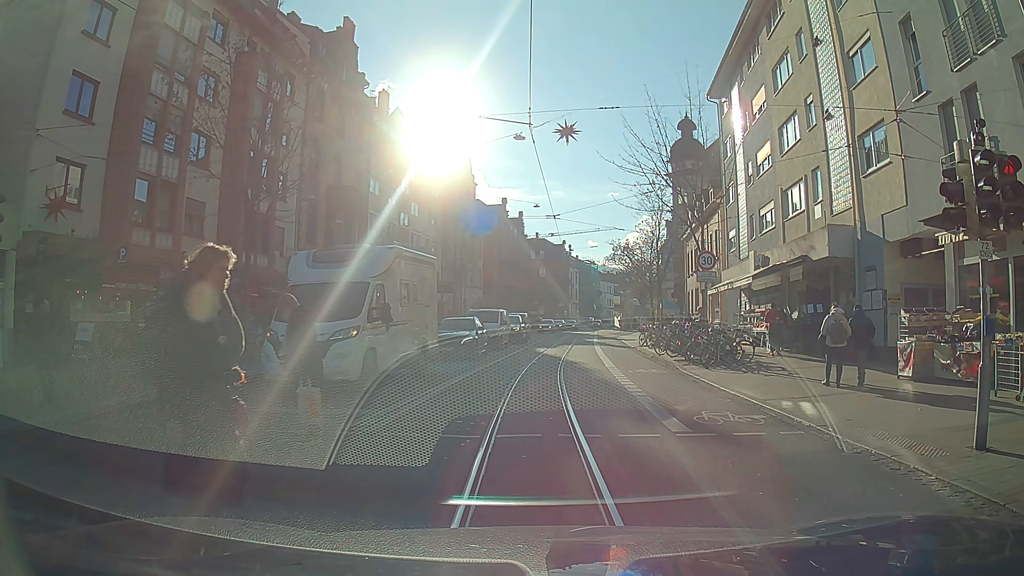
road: primary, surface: asphalt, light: Day
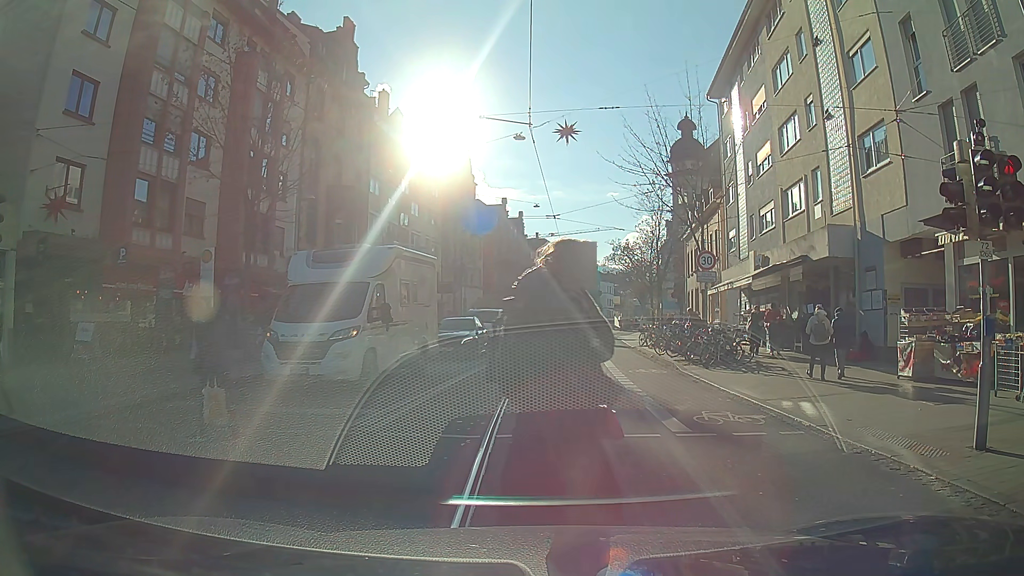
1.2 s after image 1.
(0.0, 0.0) m; 0°
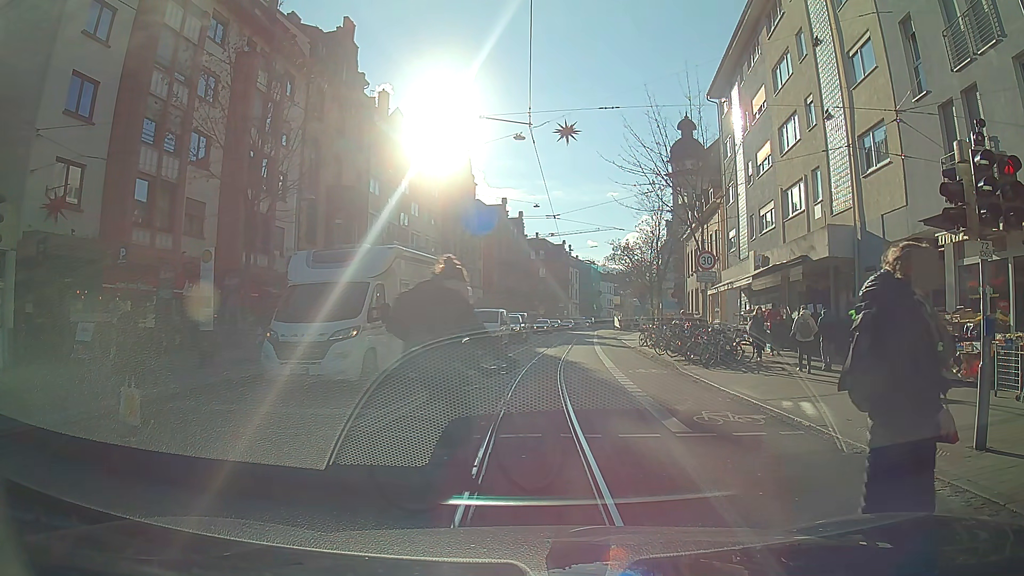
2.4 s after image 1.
(0.0, 0.0) m; 0°
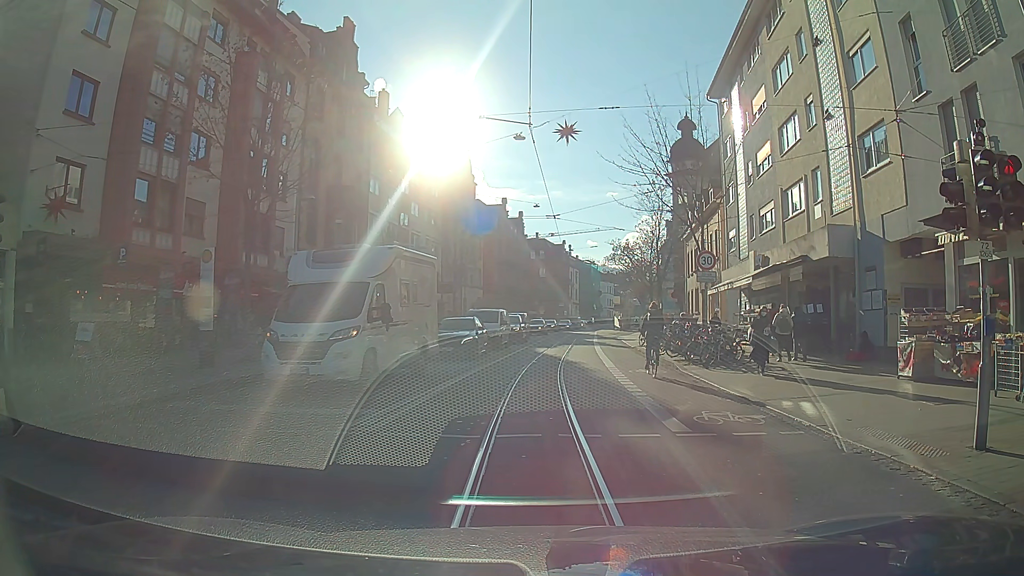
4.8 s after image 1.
(0.0, 0.0) m; 0°
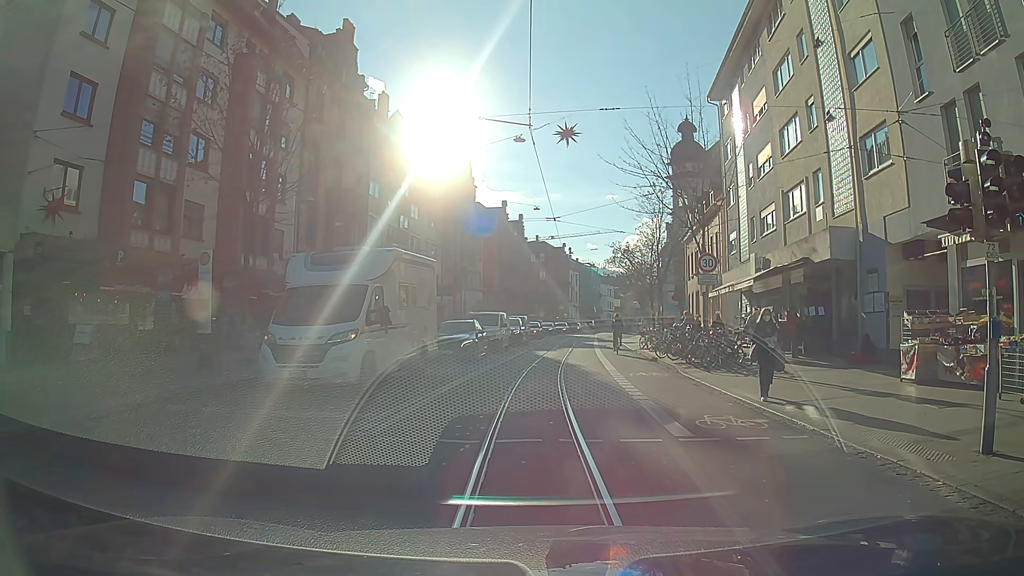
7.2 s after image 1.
(0.0, +0.1) m; 0°
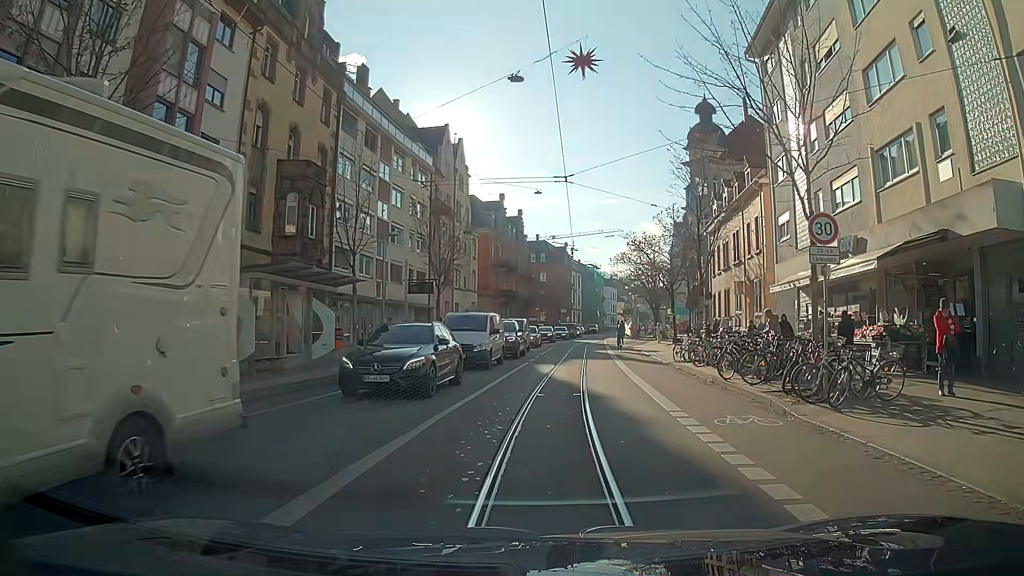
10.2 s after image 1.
(+0.1, +8.6) m; +1°
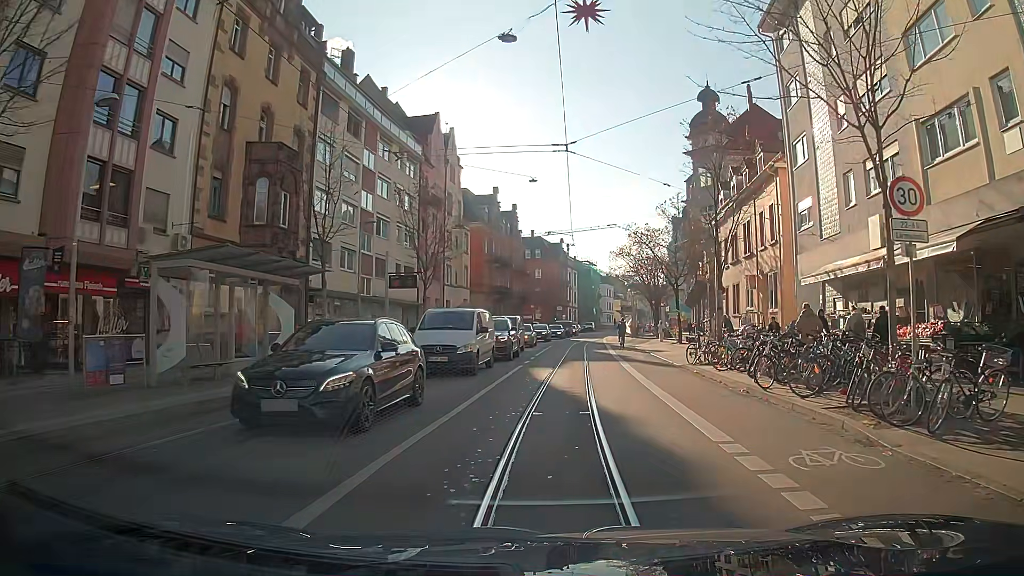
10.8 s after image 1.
(0.0, +3.3) m; 0°
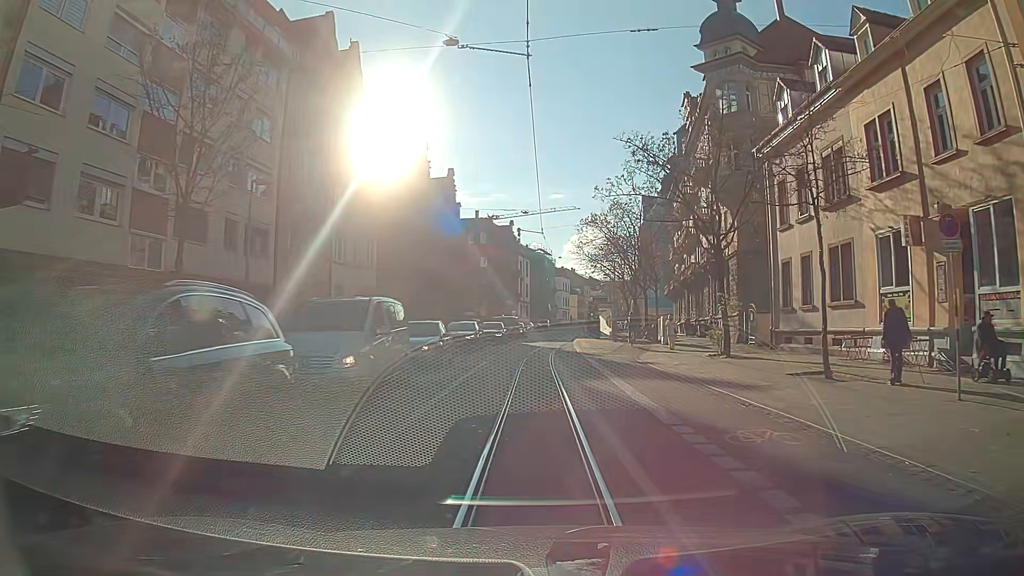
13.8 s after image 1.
(+1.2, +21.7) m; +3°
